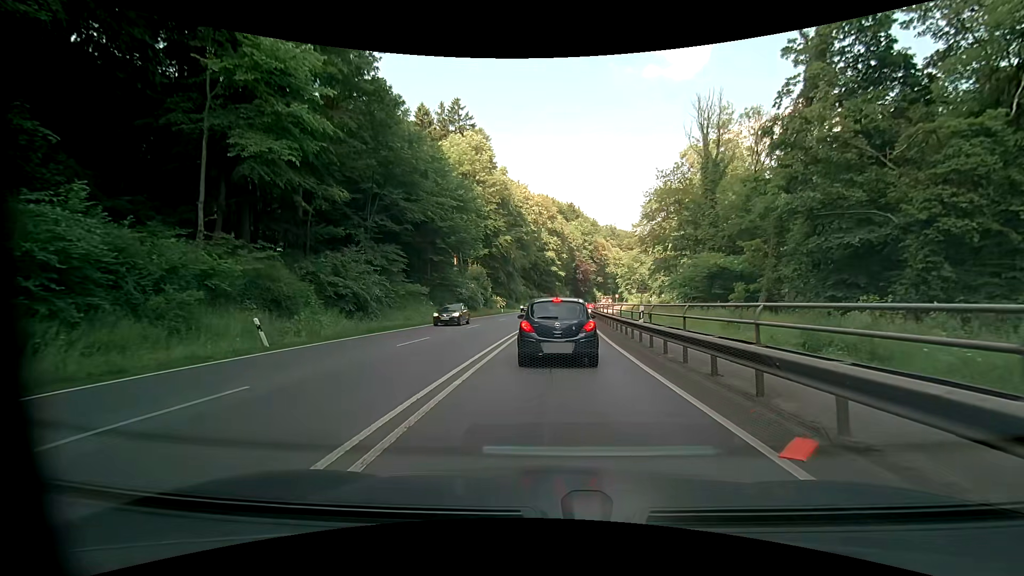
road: primary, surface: asphalt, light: Day
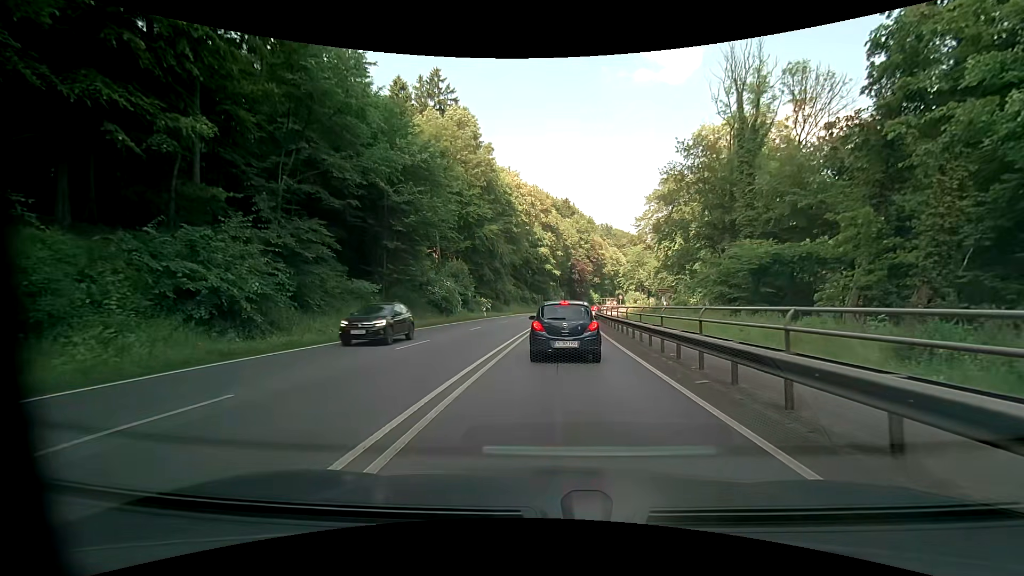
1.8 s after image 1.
(+0.1, +12.7) m; +1°
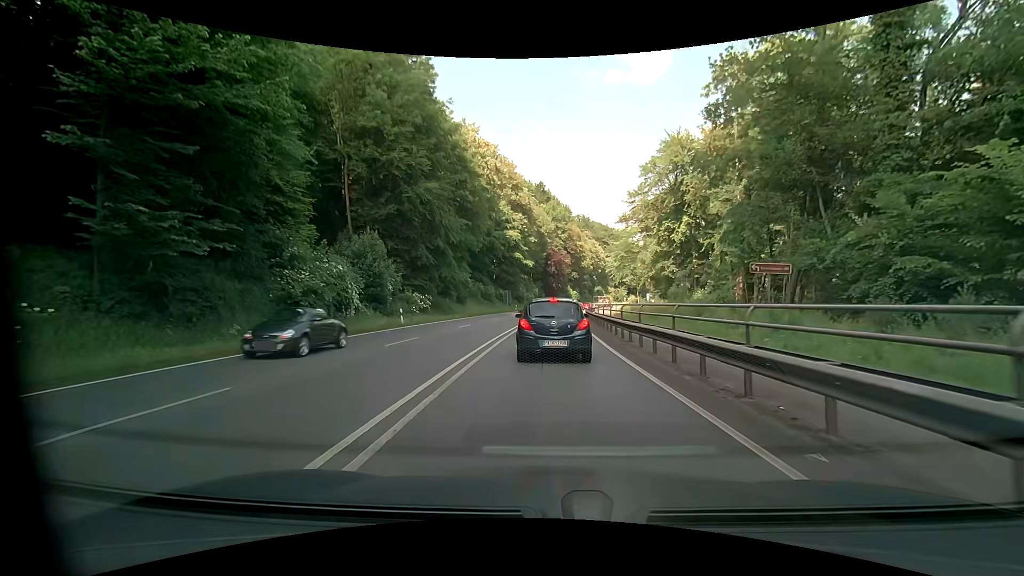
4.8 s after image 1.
(+0.7, +23.7) m; +3°
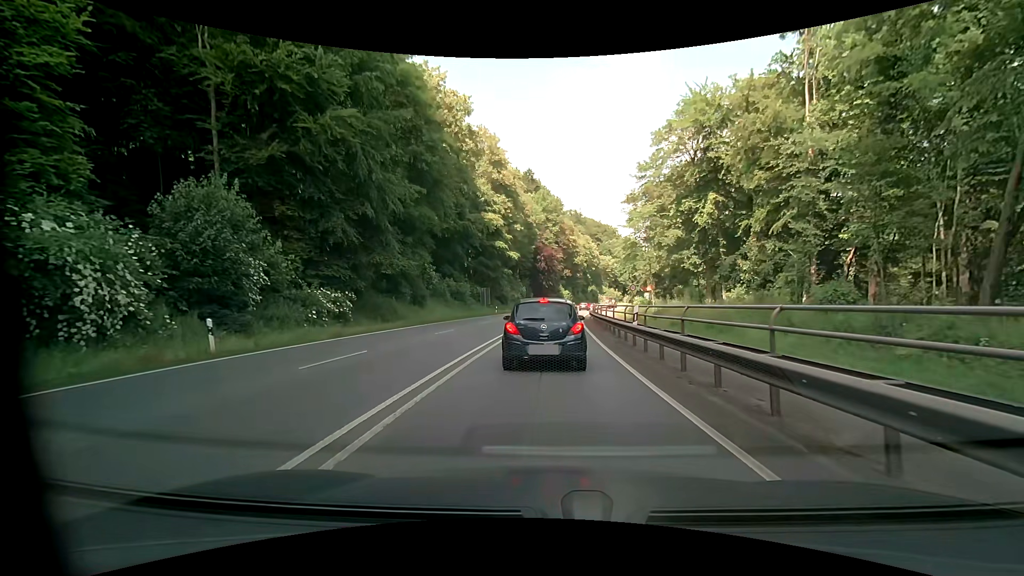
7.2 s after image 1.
(+0.3, +17.1) m; +2°
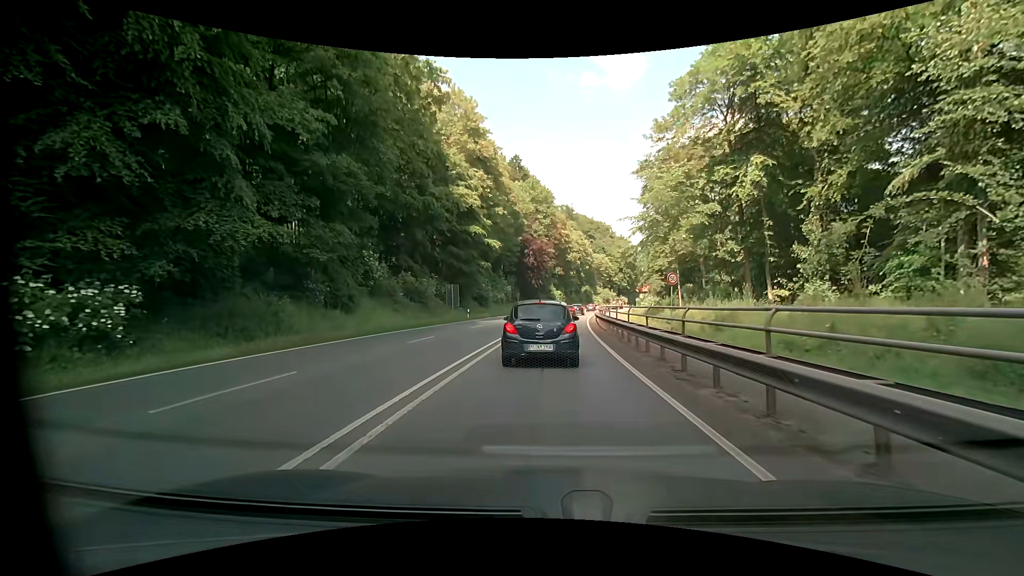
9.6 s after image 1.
(+0.1, +16.1) m; +3°
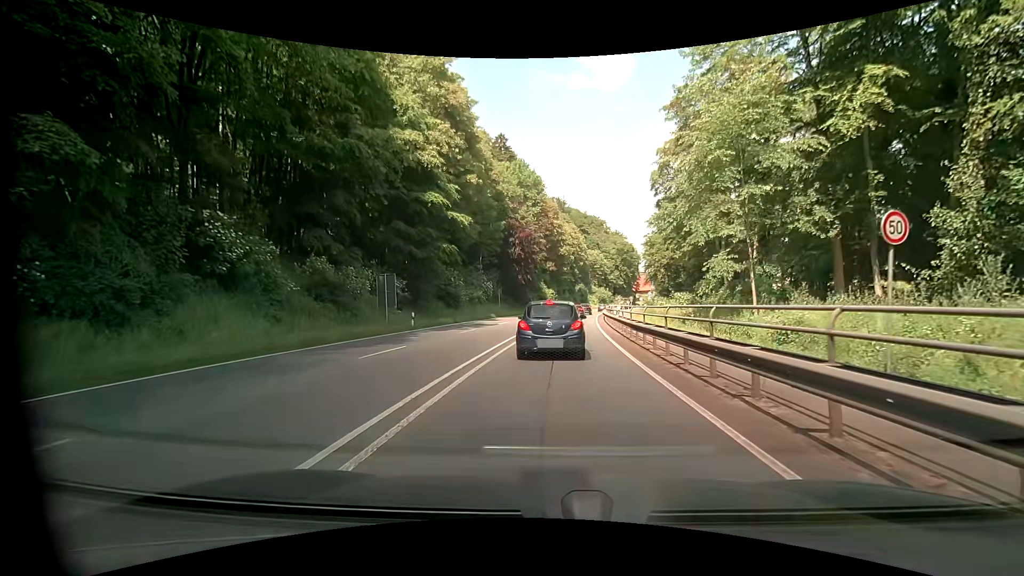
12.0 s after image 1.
(-0.4, +17.1) m; -1°
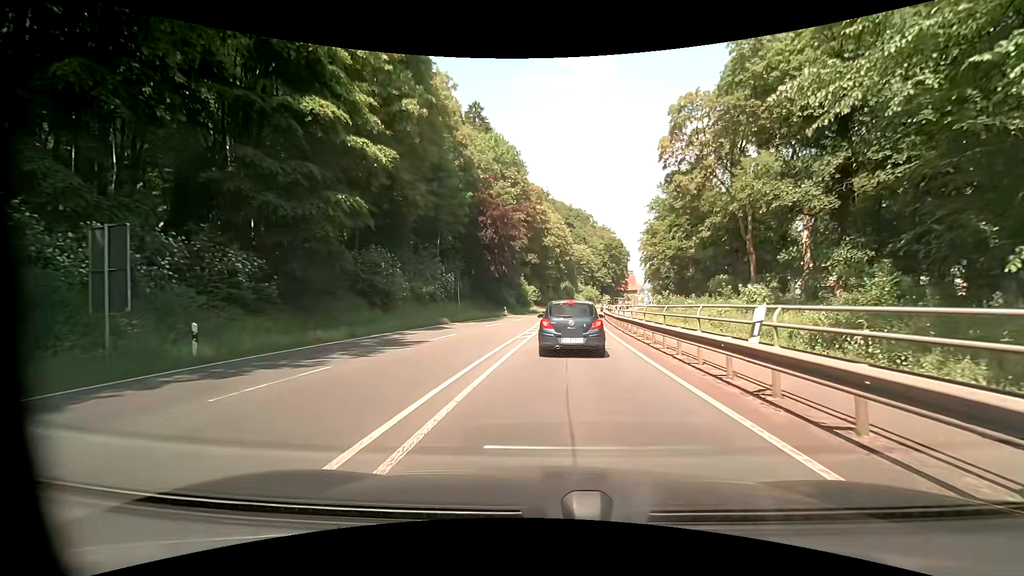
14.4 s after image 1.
(+0.2, +18.0) m; +2°
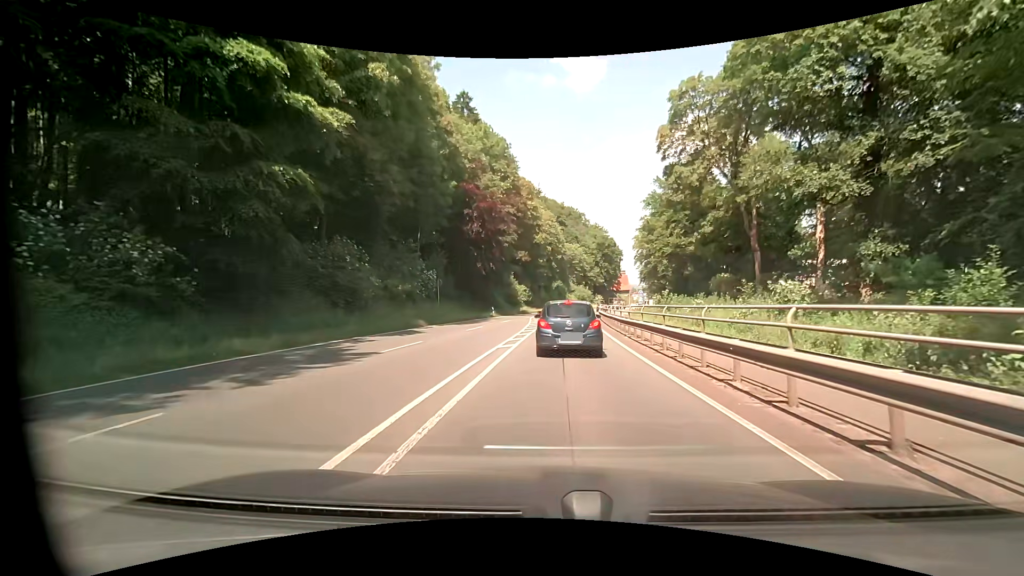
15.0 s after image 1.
(+0.1, +4.6) m; +1°
(0, +10) (0, +20) (+1, +30) (+2, +40) (+3, +50) (+4, +60) (+5, +70) (+7, +80) (+9, +89) (+11, +99) m
